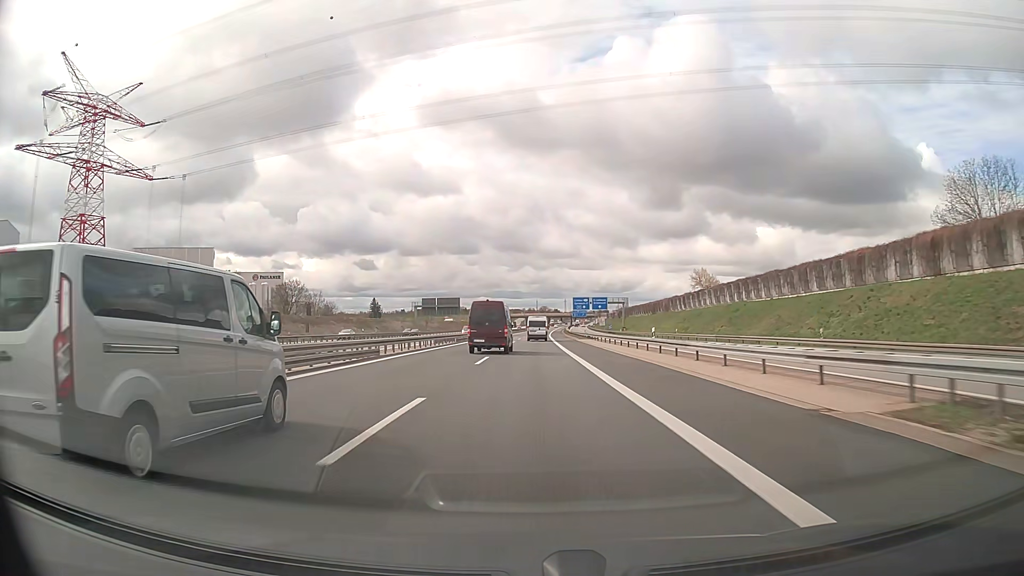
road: motorway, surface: asphalt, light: Day
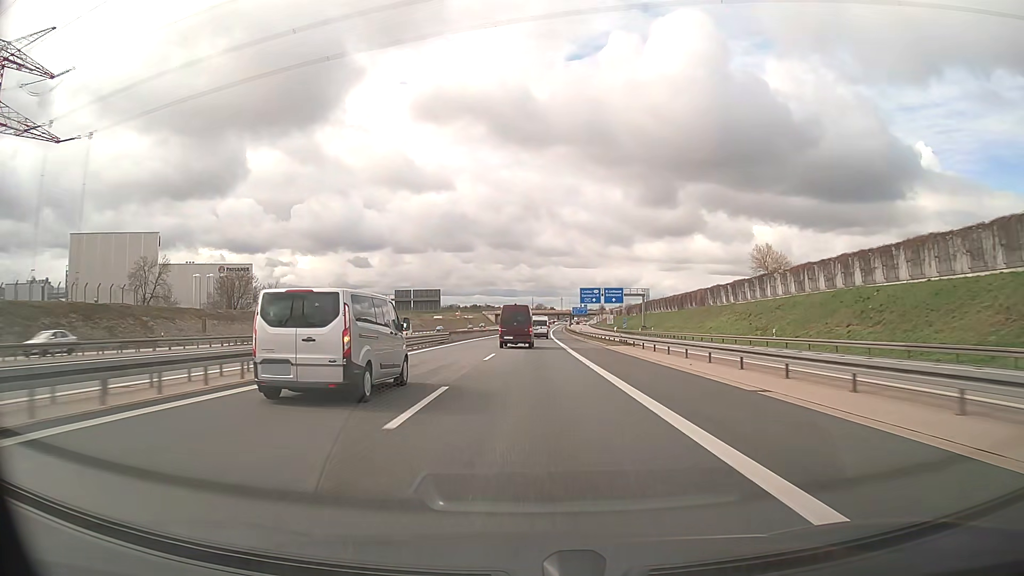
(+0.1, +33.7) m; 0°
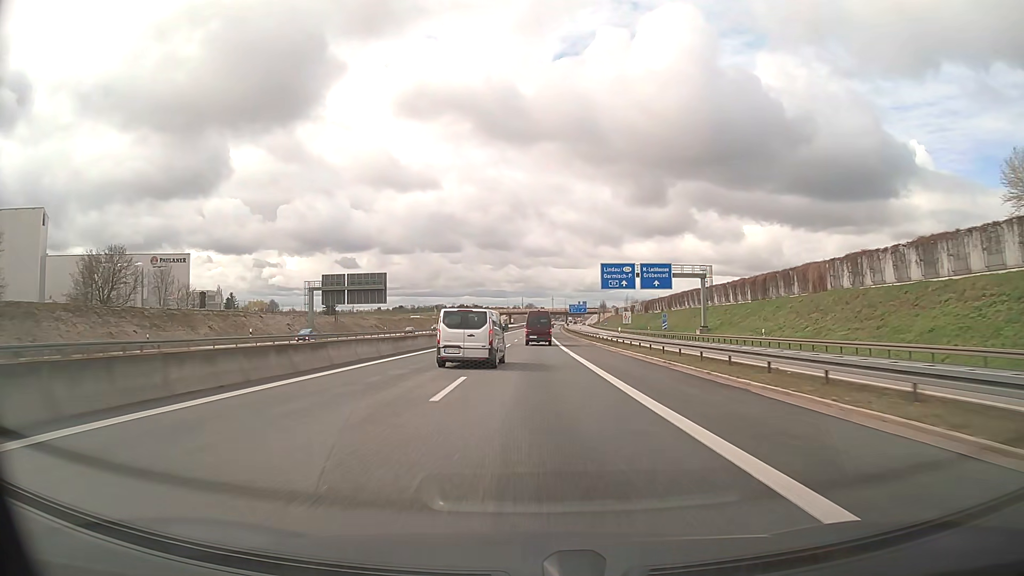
(+0.4, +50.5) m; +1°
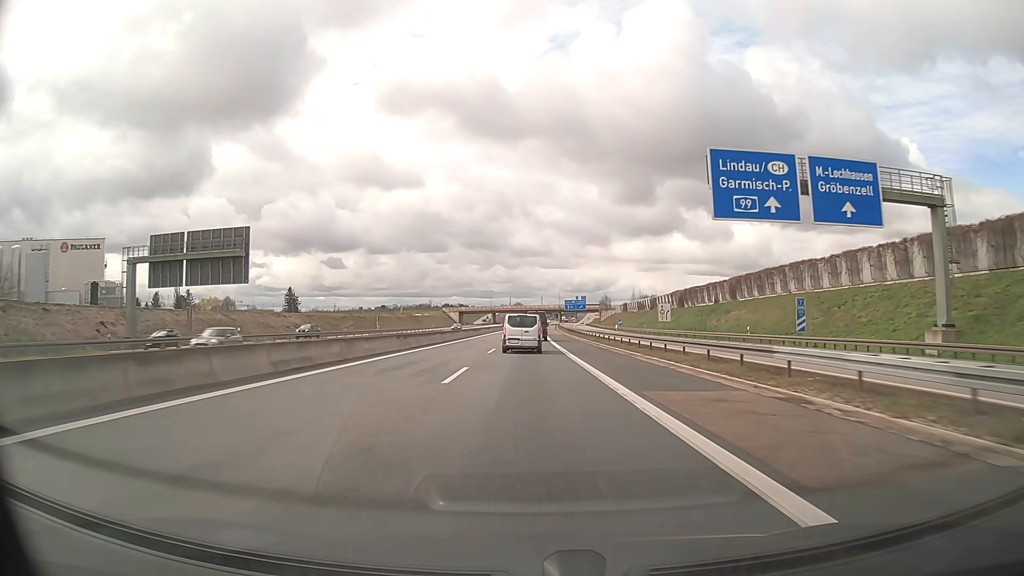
(+0.4, +50.4) m; +1°
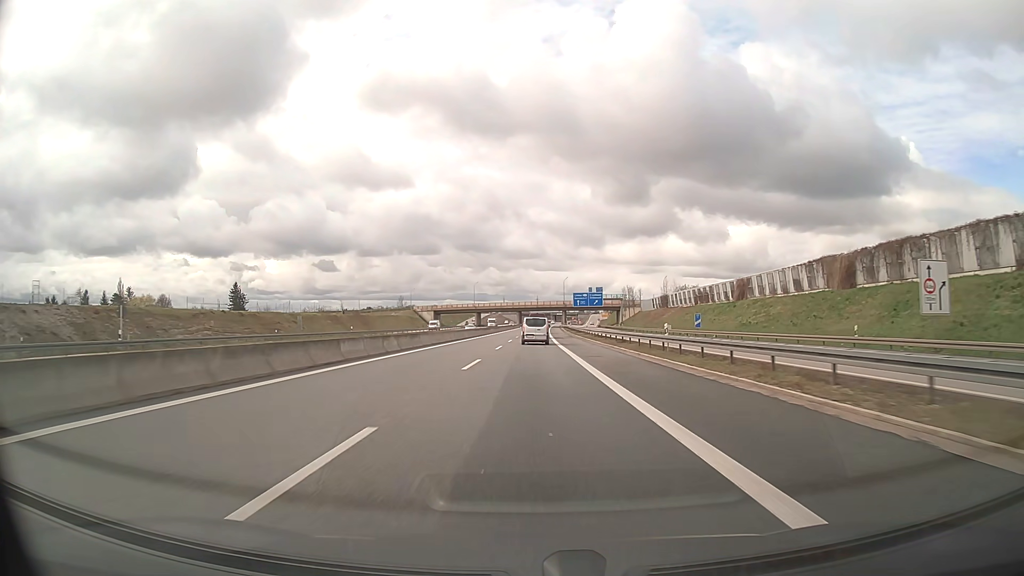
(+0.2, +67.1) m; 0°
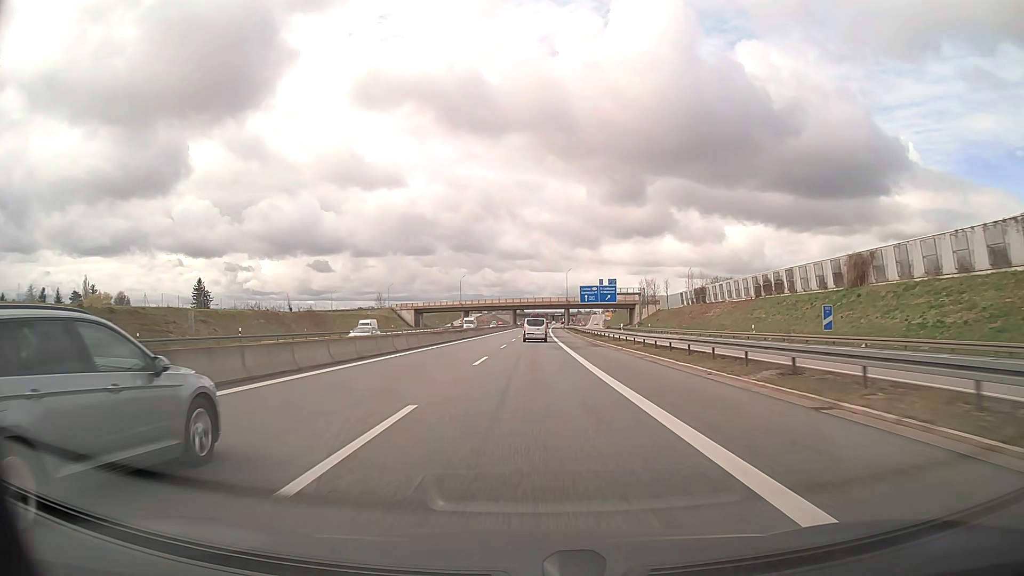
(+0.1, +33.5) m; 0°
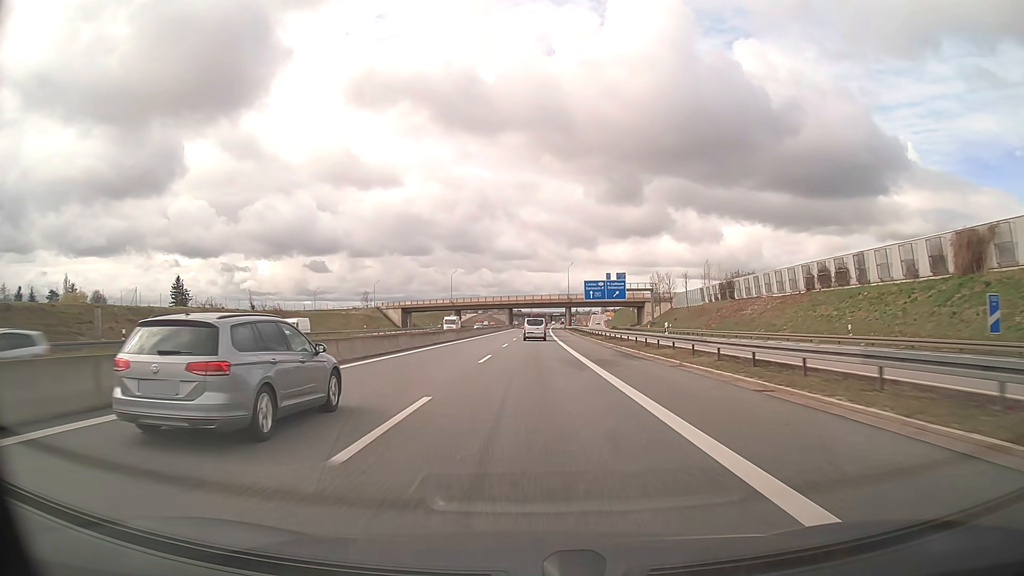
(0.0, +16.8) m; 0°
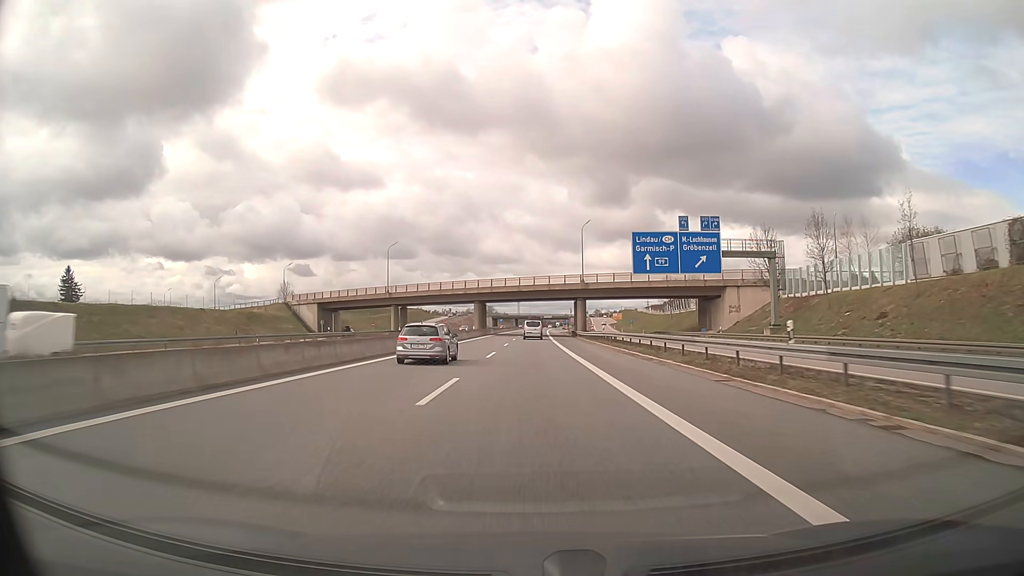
(+0.6, +67.0) m; +1°
(0, +10) (0, +20) (0, +30) (0, +40) (0, +50) (0, +60) (+1, +70) (+1, +80) (+1, +90) (+1, +100) m
